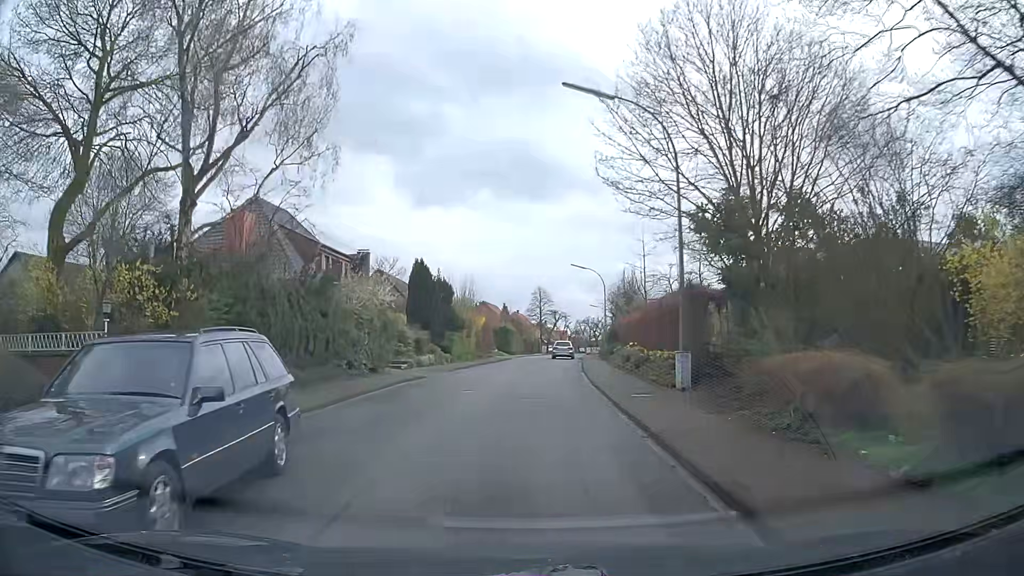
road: residential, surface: asphalt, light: Day
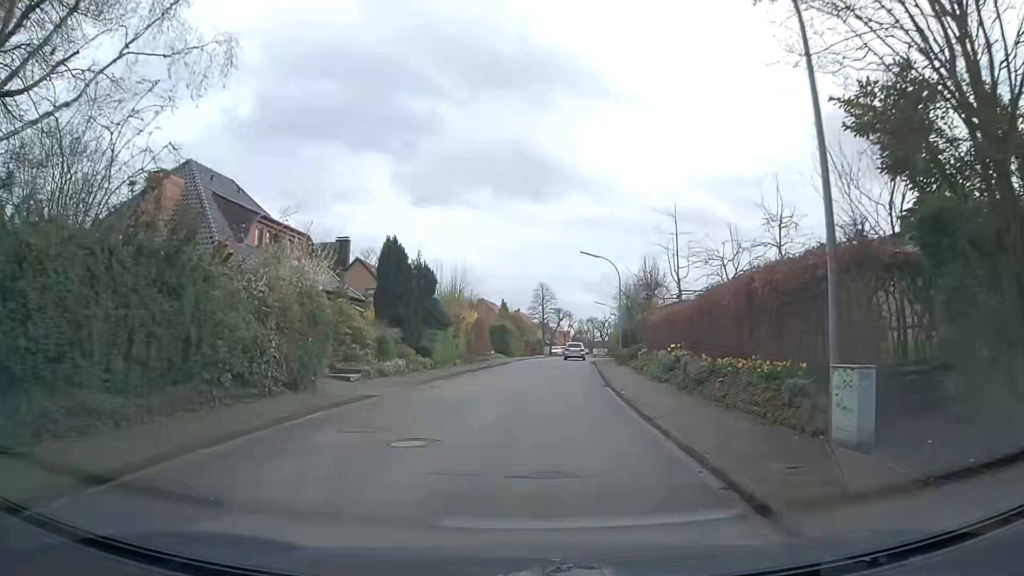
(+0.1, +8.8) m; +1°
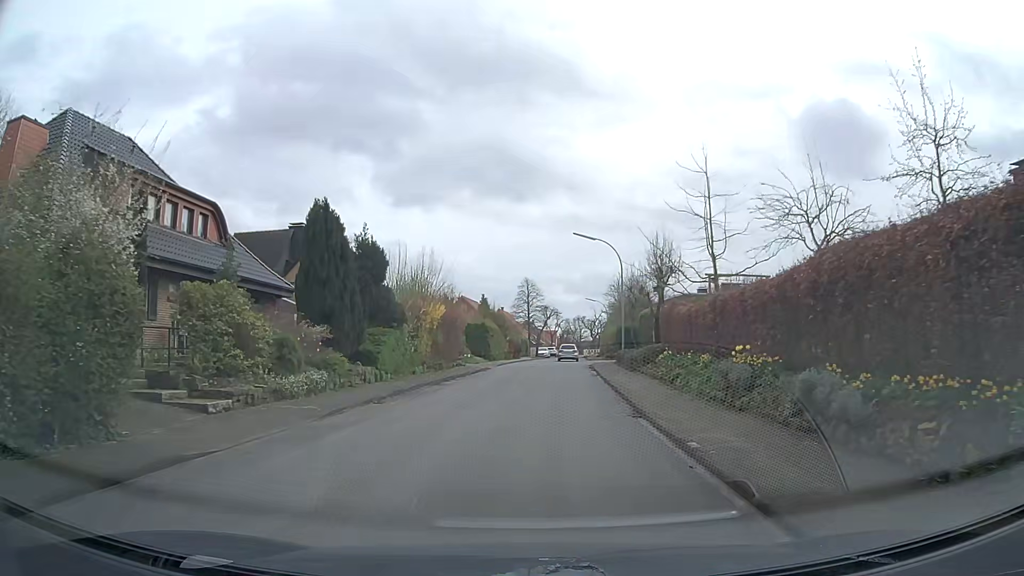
(+0.1, +8.8) m; +1°
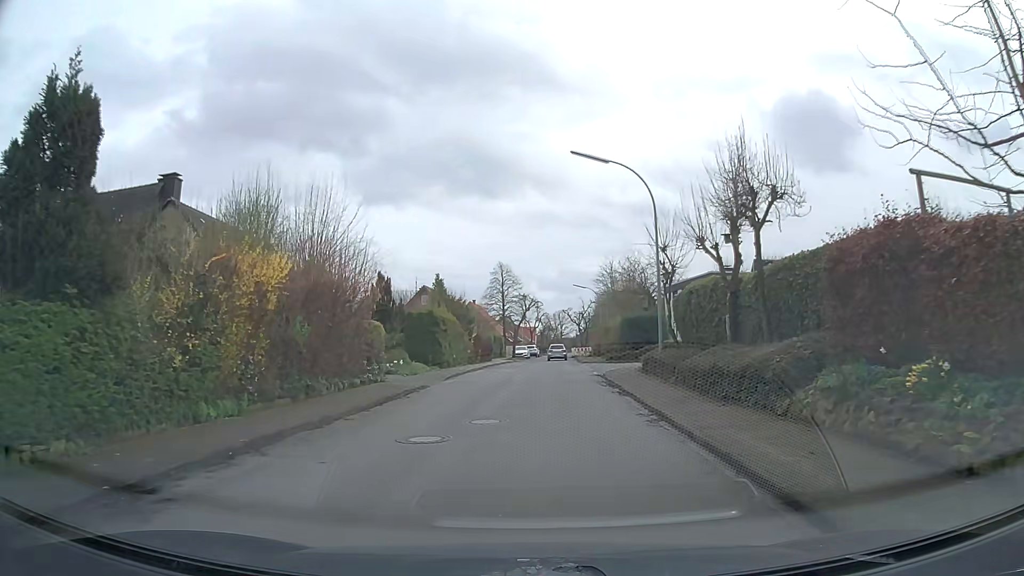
(+0.2, +17.9) m; +1°
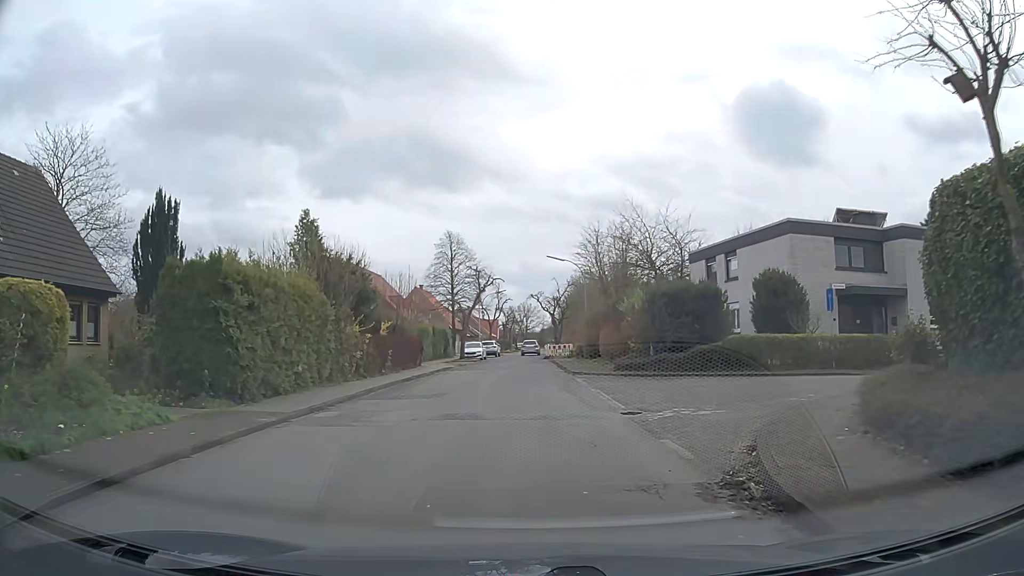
(+0.6, +21.9) m; +2°
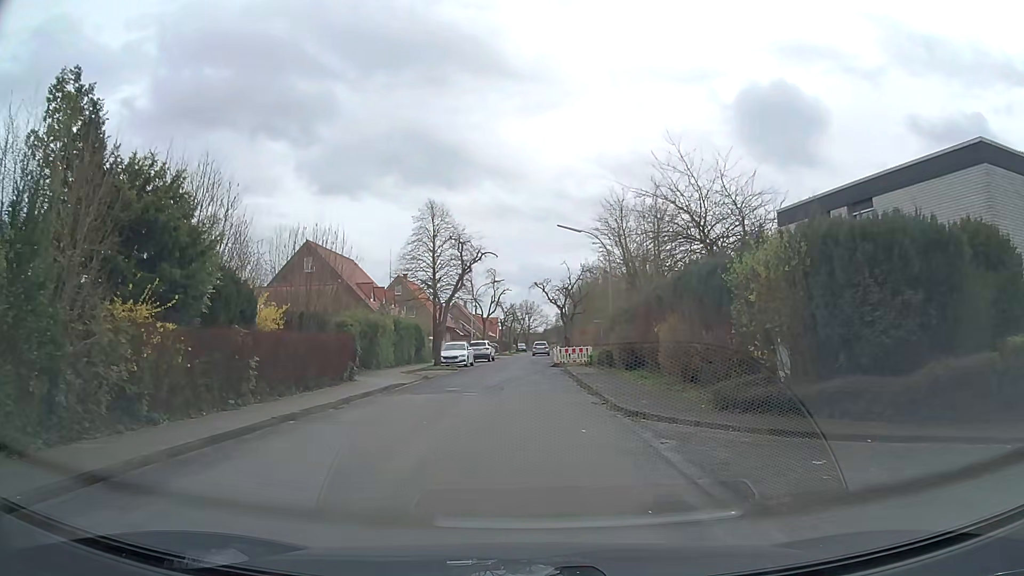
(+0.2, +14.8) m; 0°
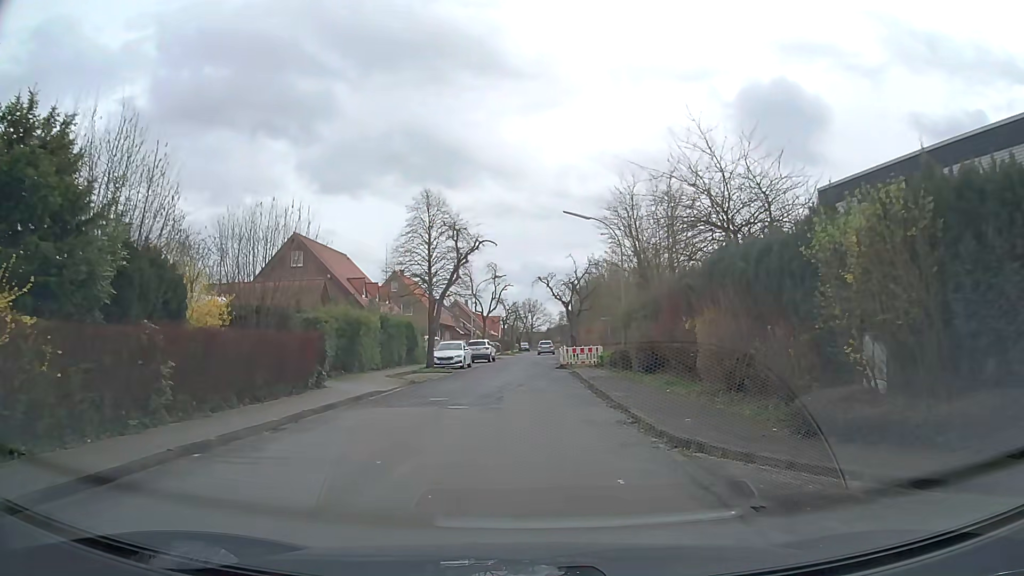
(0.0, +3.9) m; 0°
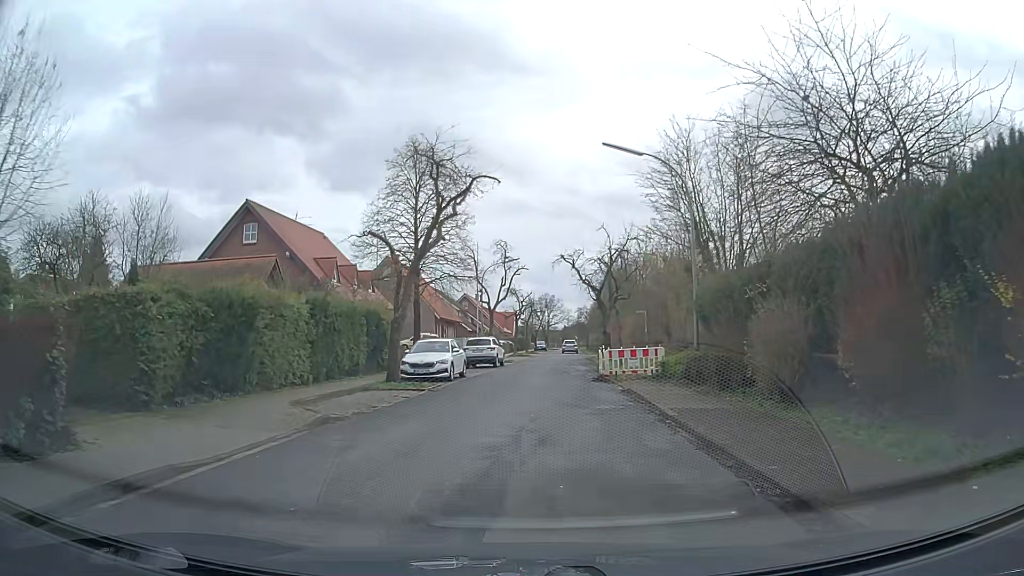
(-0.2, +12.3) m; -2°
